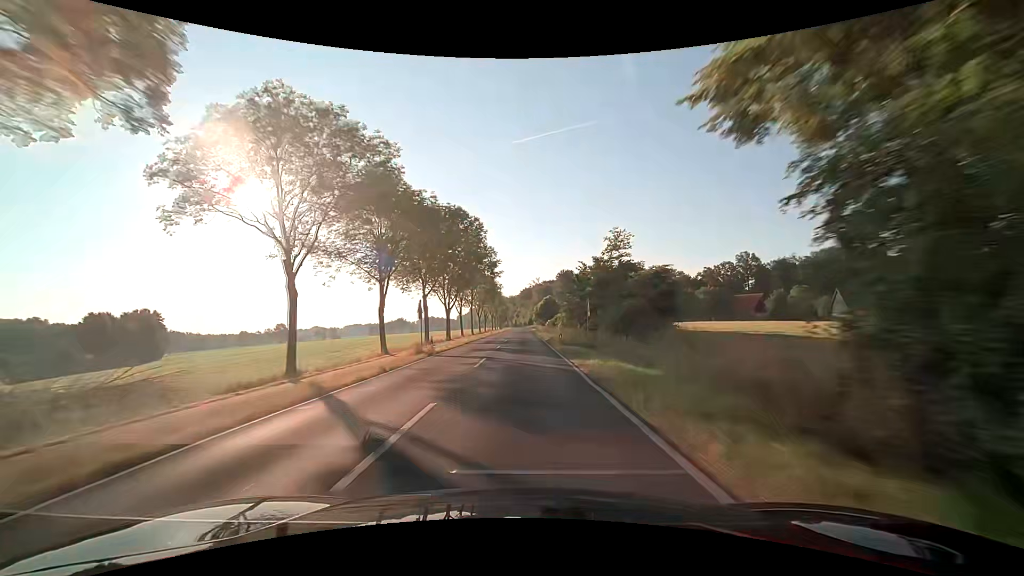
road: secondary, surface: asphalt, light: Day
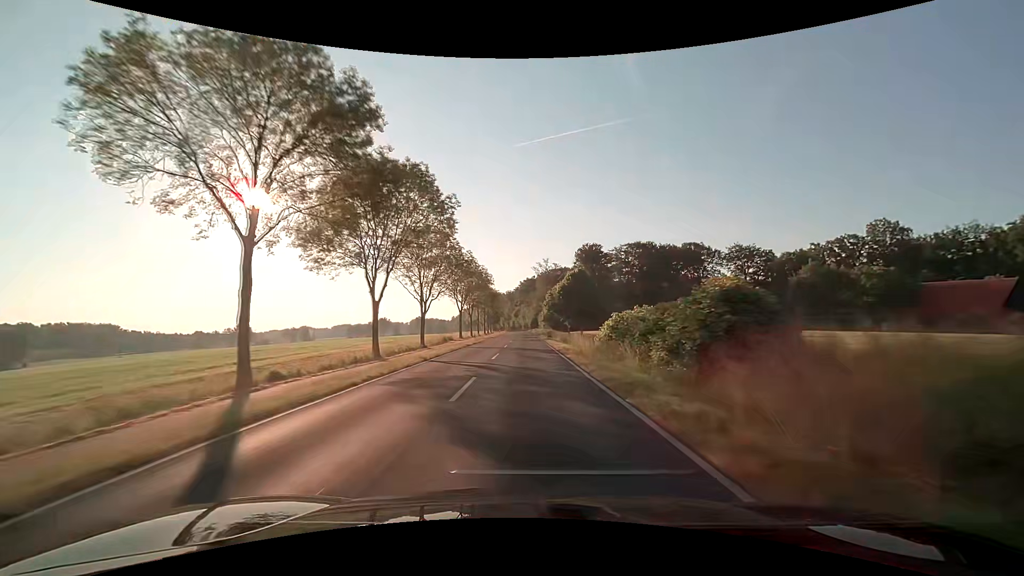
(+0.2, +79.0) m; 0°
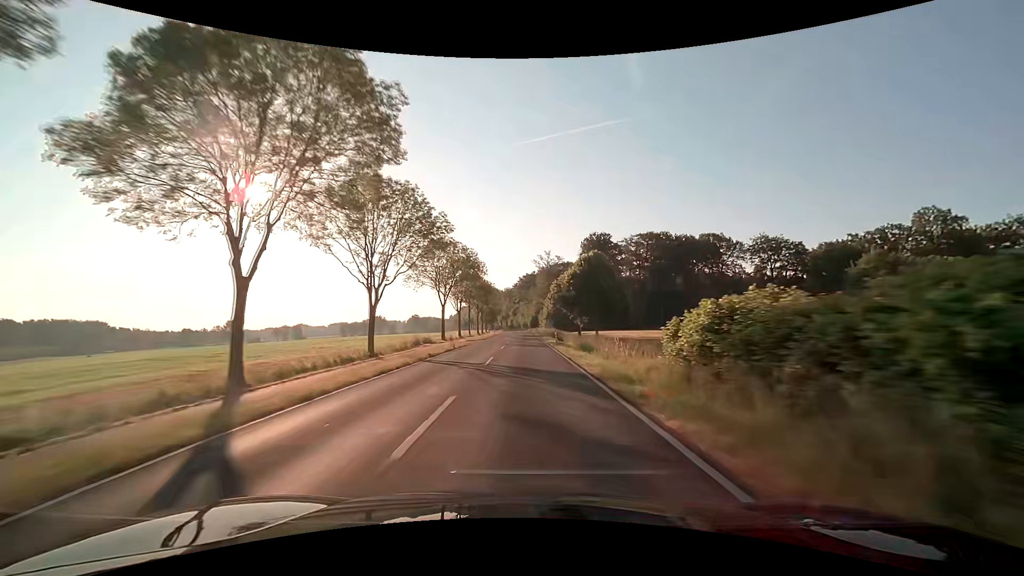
(0.0, +15.8) m; 0°
(0, +10) (0, +20) (0, +30) (0, +40) (0, +50) (0, +60) (0, +70) (0, +80) (0, +90) (0, +100) m
